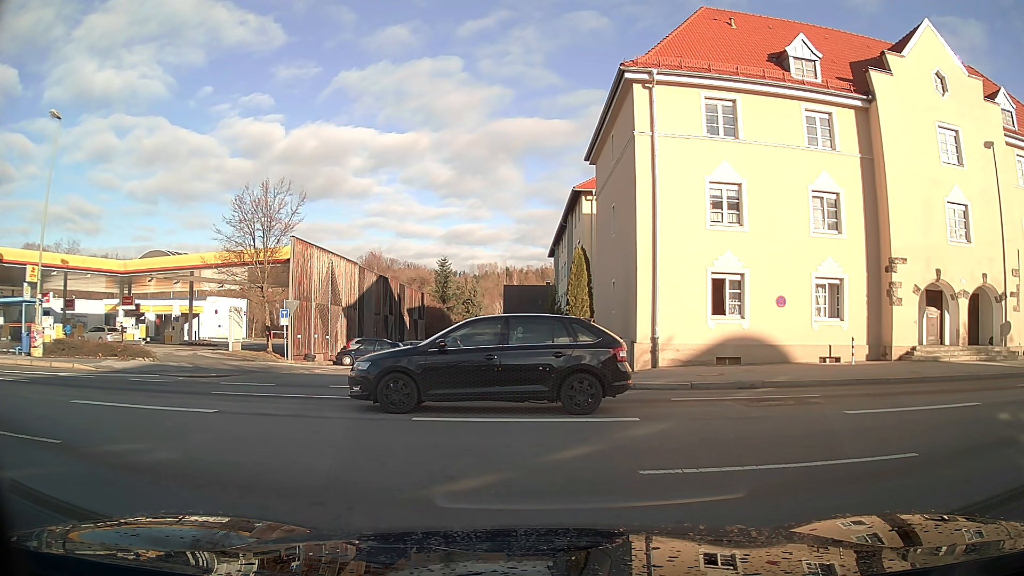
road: residential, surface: asphalt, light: Day
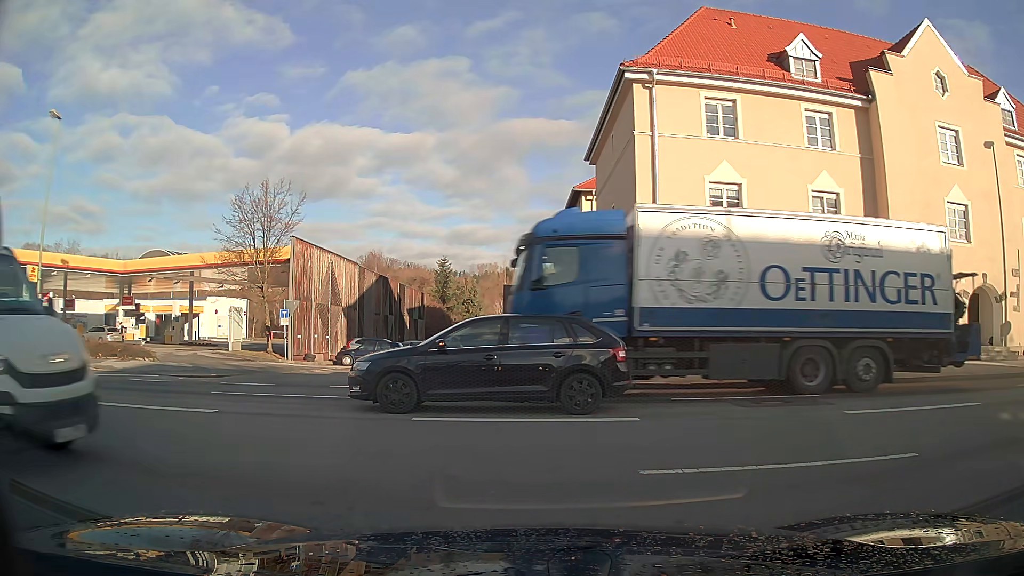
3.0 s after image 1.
(0.0, 0.0) m; 0°
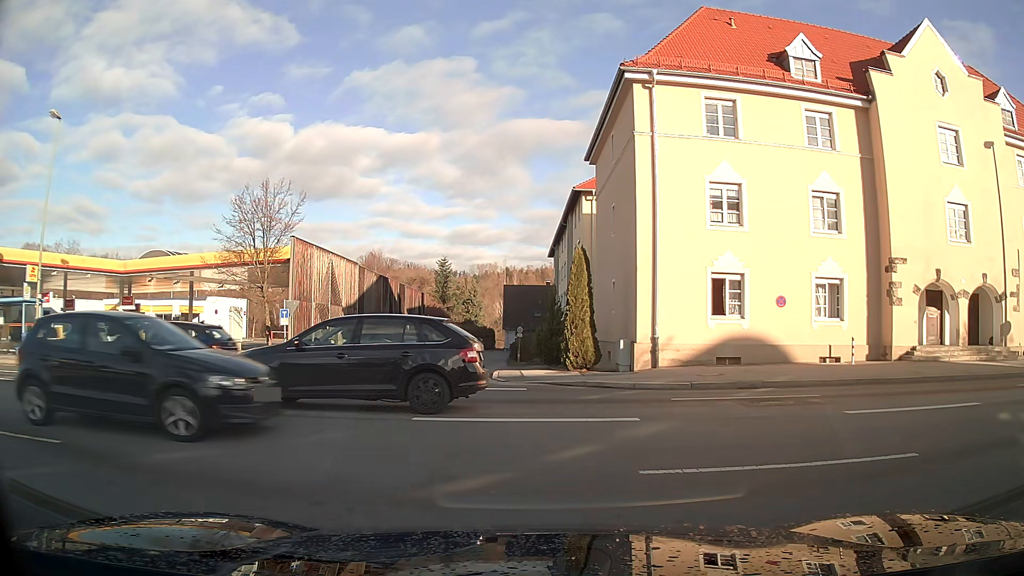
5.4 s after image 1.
(0.0, 0.0) m; 0°
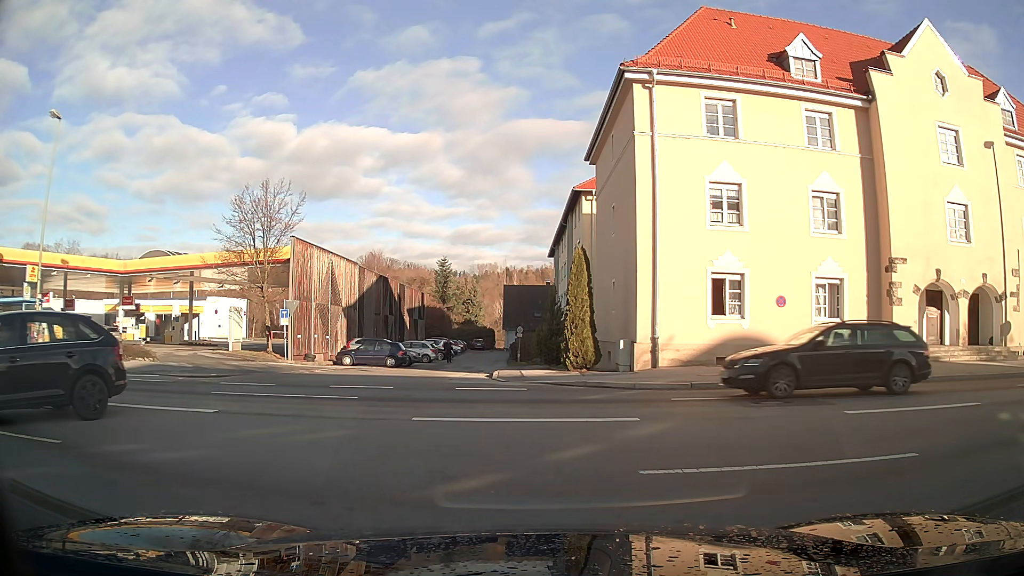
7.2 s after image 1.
(0.0, 0.0) m; 0°
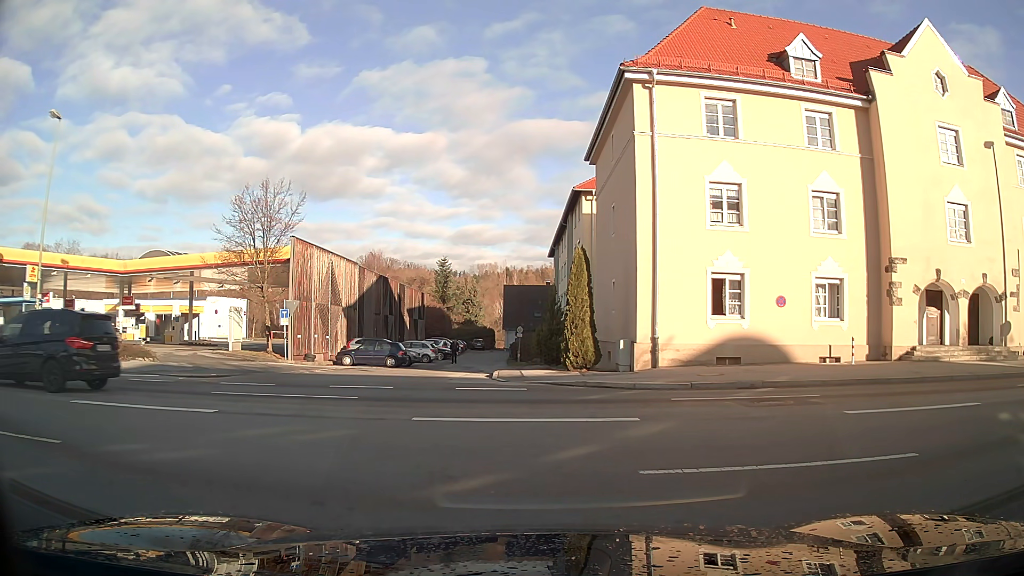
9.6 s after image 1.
(0.0, 0.0) m; 0°
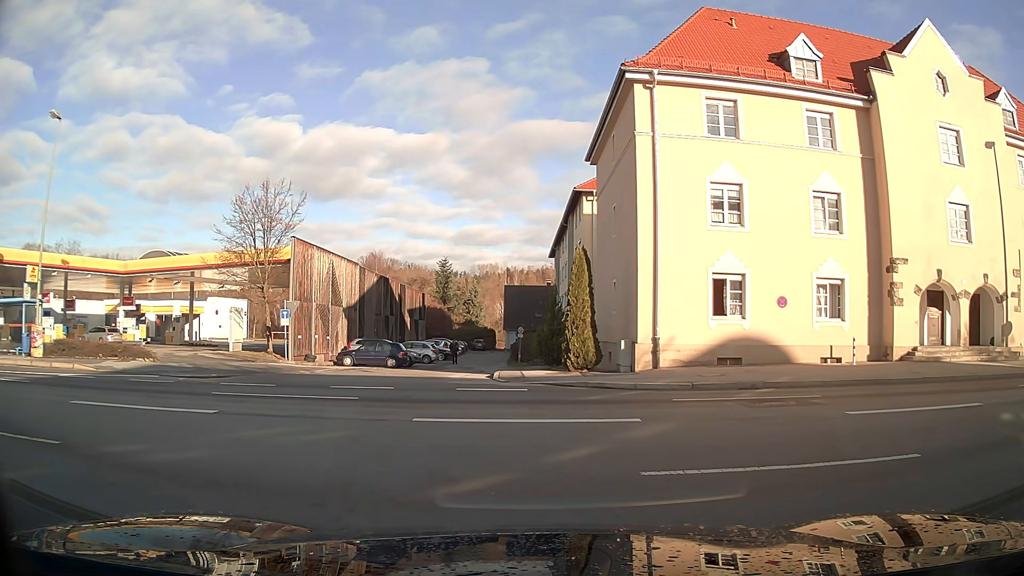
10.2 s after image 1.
(0.0, 0.0) m; 0°
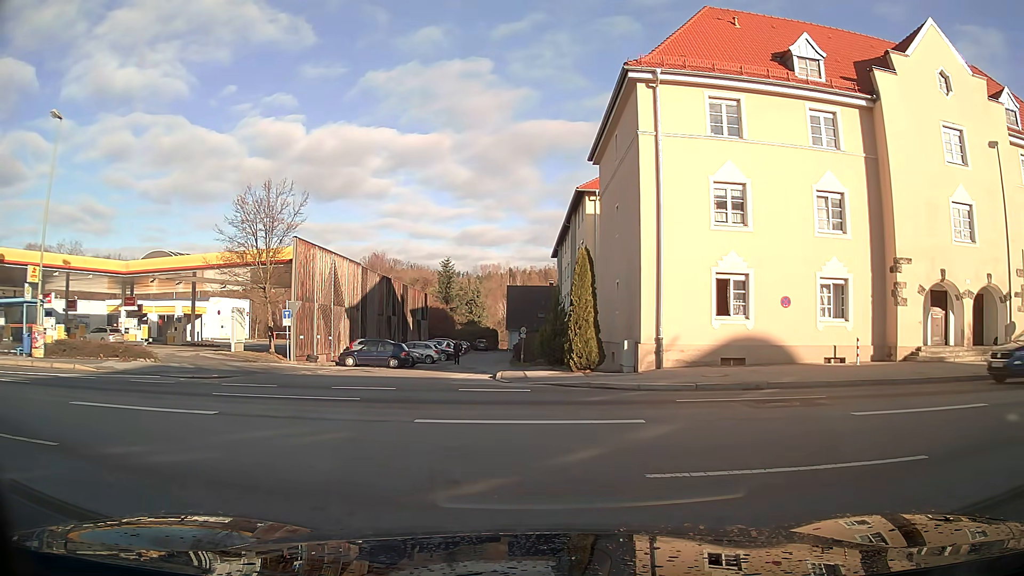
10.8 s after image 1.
(0.0, +0.1) m; 0°
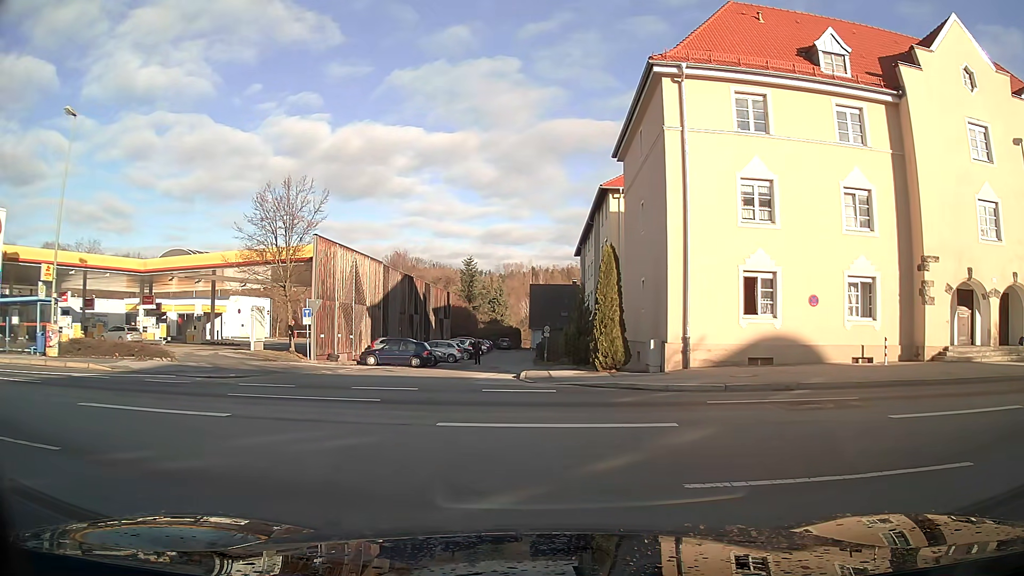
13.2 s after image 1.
(0.0, +0.4) m; 0°
(-6, +7) (-16, +9) (-26, +9) (-36, +9) (-46, +9) (-56, +9) (-66, +10) (-76, +10) (-86, +11) (-96, +12) m
